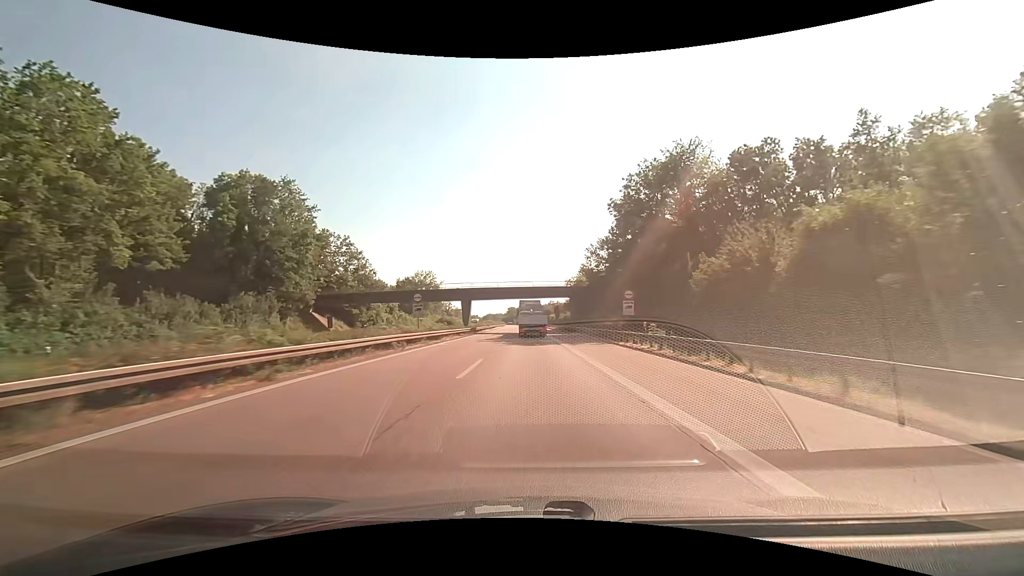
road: motorway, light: Day
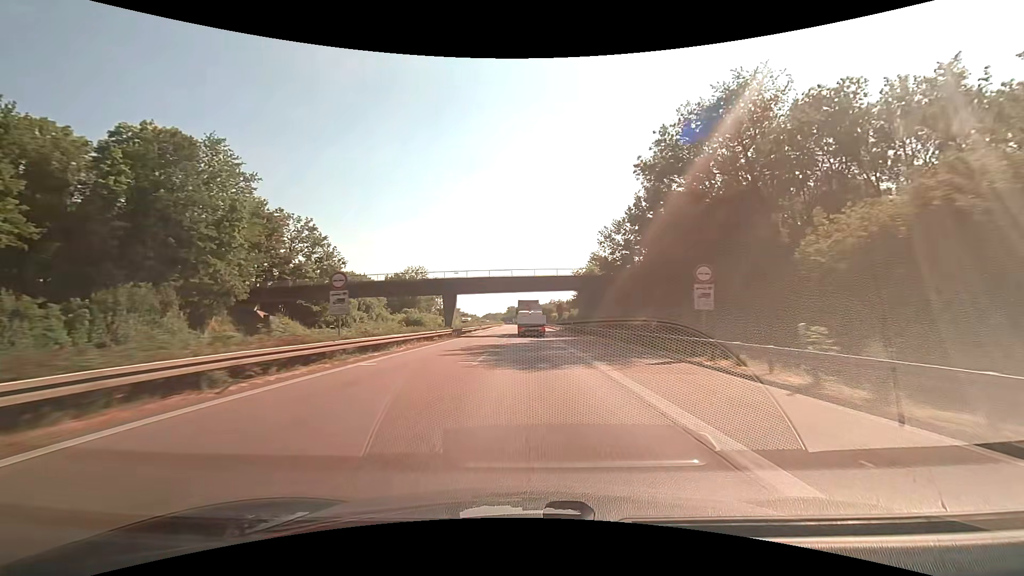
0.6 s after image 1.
(0.0, +14.6) m; 0°
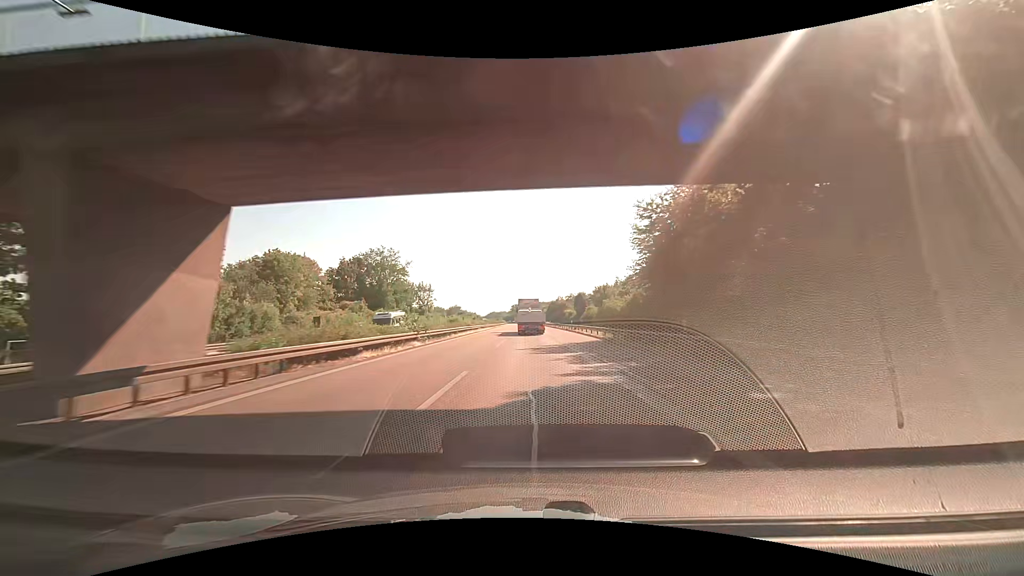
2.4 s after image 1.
(-0.2, +44.2) m; -1°
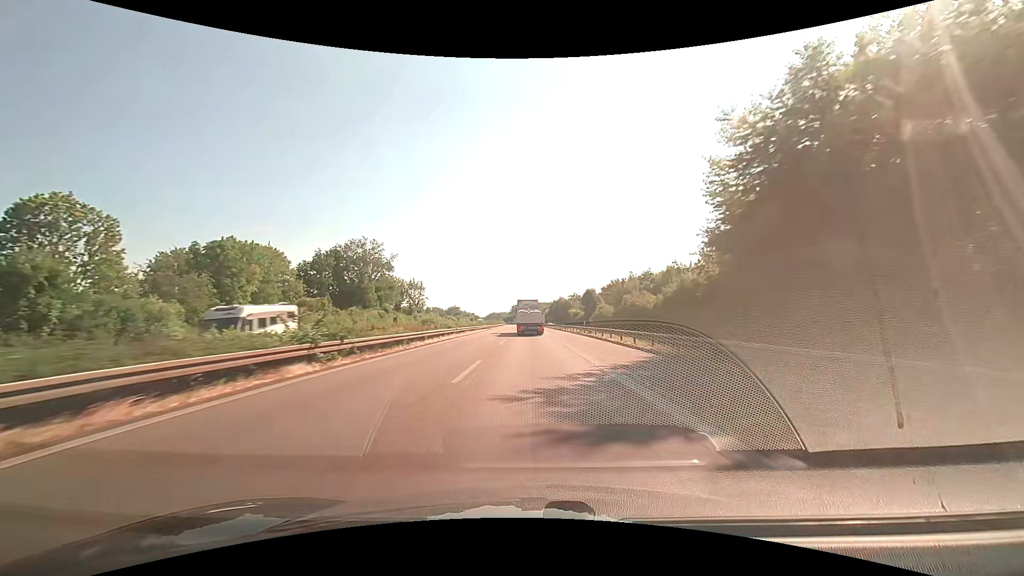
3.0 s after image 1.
(+0.1, +14.8) m; 0°
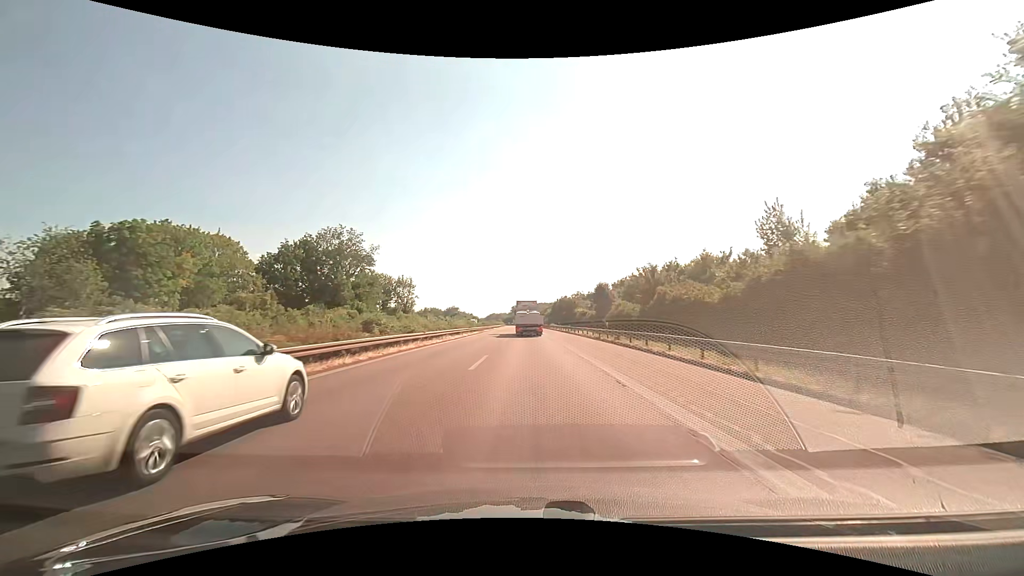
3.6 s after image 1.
(-0.1, +14.9) m; -1°
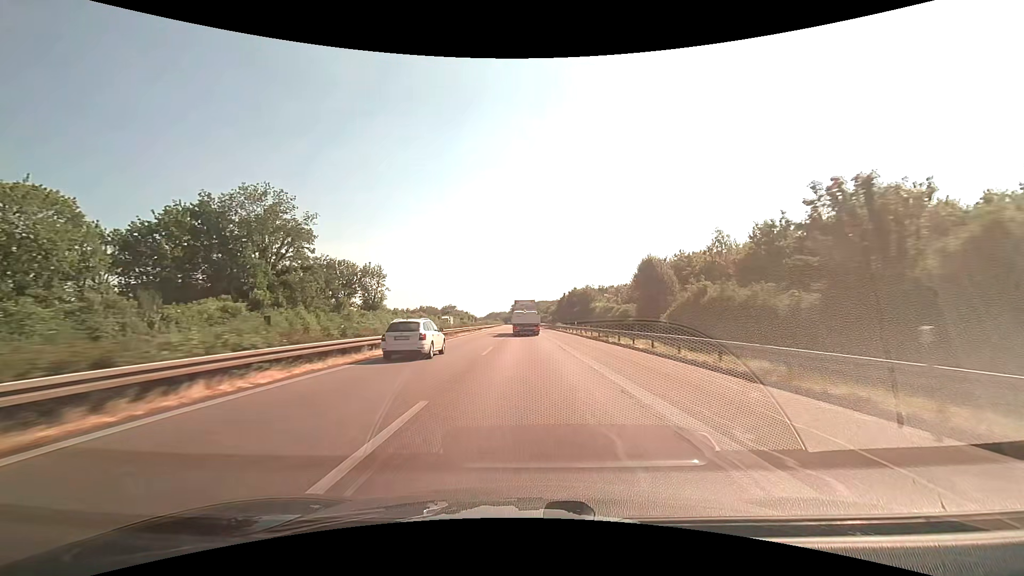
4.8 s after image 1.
(0.0, +30.0) m; 0°
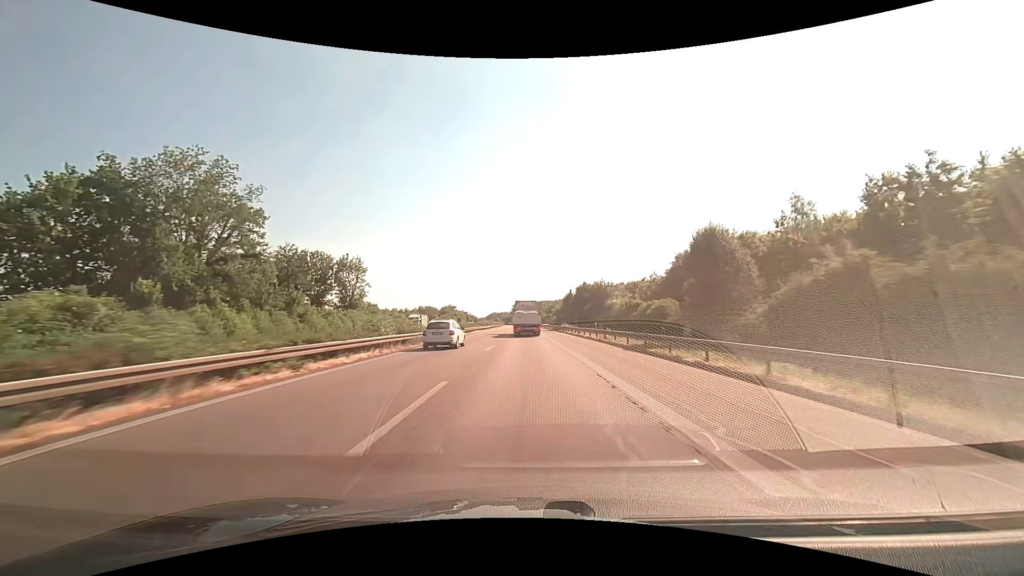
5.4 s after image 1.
(0.0, +15.2) m; 0°
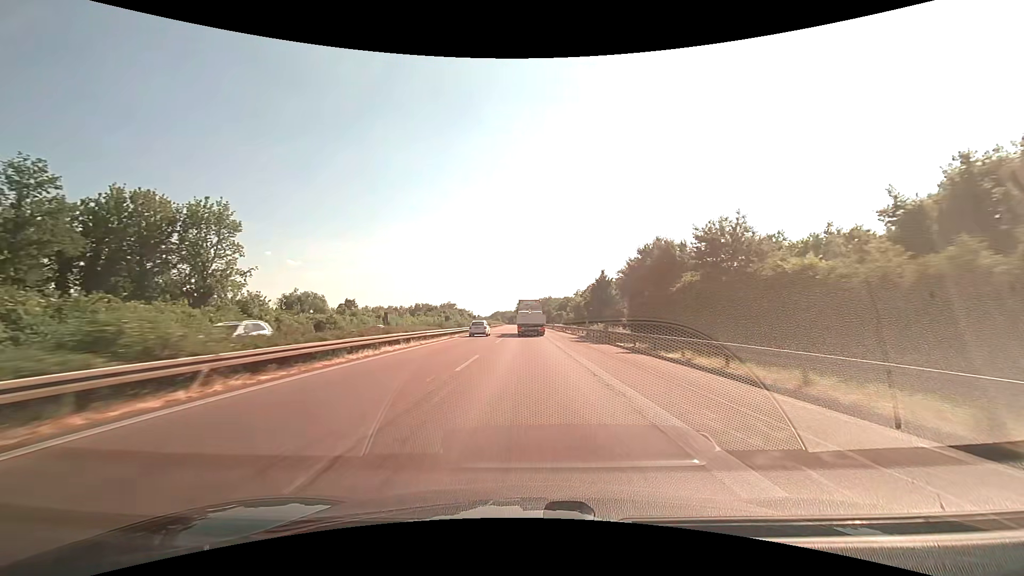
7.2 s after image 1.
(-0.3, +45.9) m; -1°
(0, +10) (0, +20) (0, +30) (0, +40) (0, +50) (-1, +60) (-1, +70) (-1, +80) (-1, +90) (-1, +100) m
